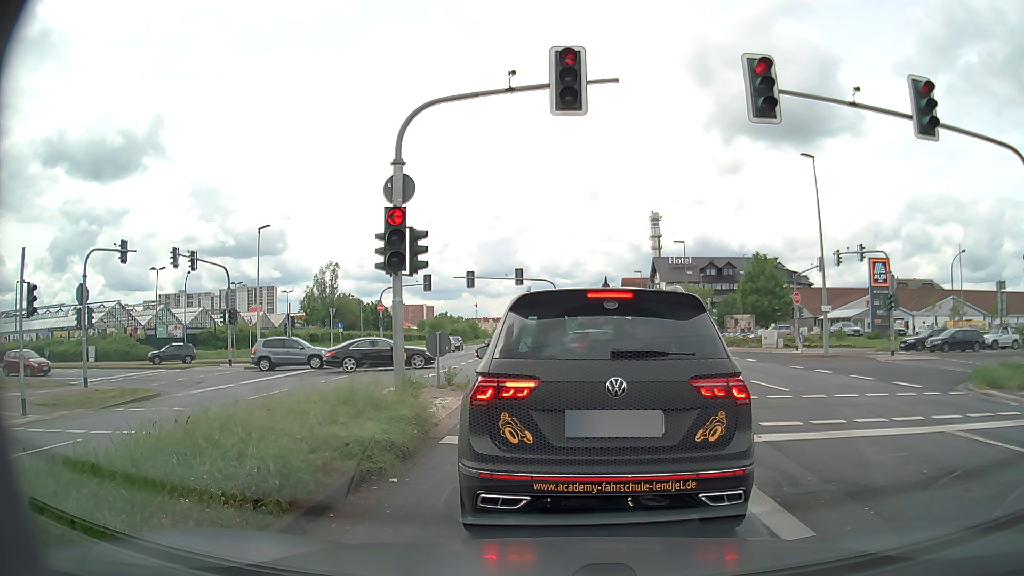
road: primary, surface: asphalt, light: Day
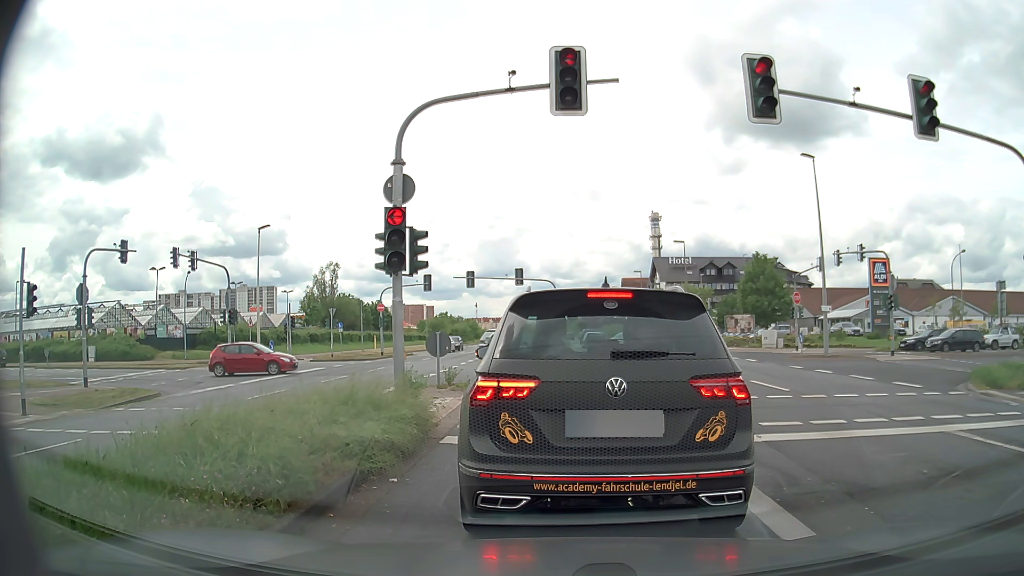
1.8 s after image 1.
(0.0, 0.0) m; 0°
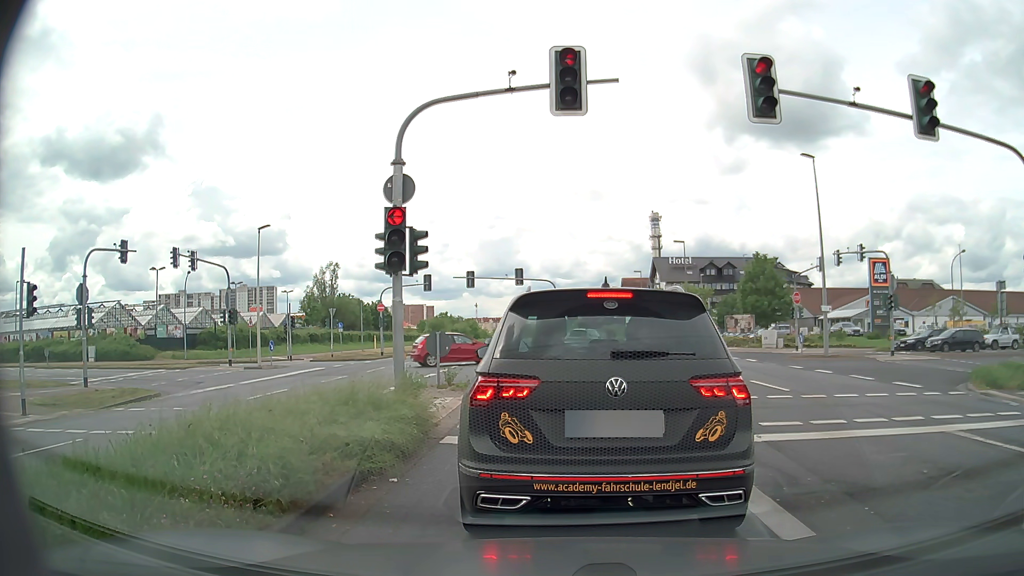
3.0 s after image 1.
(0.0, 0.0) m; 0°
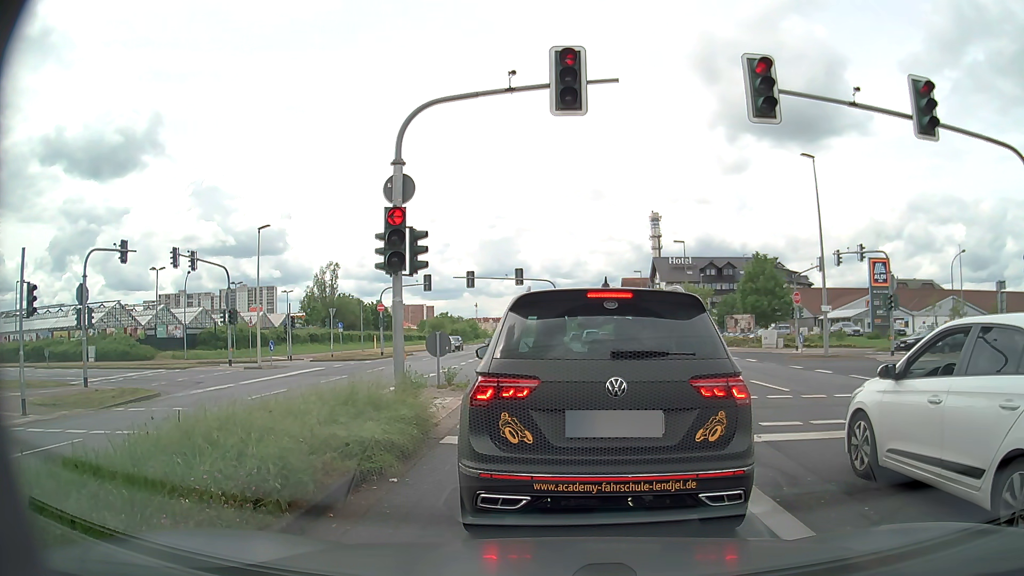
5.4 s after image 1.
(0.0, 0.0) m; 0°
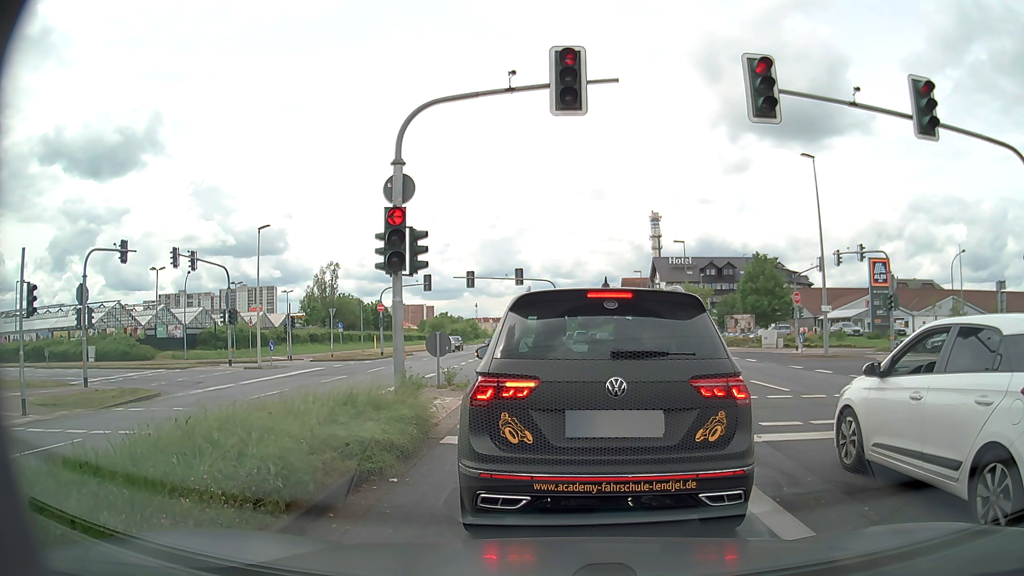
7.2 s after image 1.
(0.0, 0.0) m; 0°
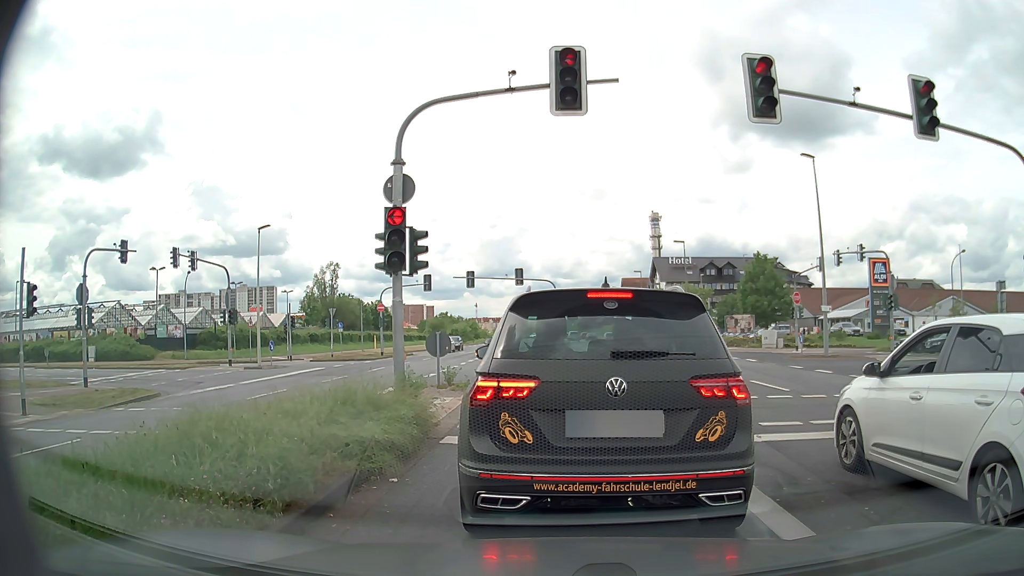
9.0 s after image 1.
(0.0, 0.0) m; 0°
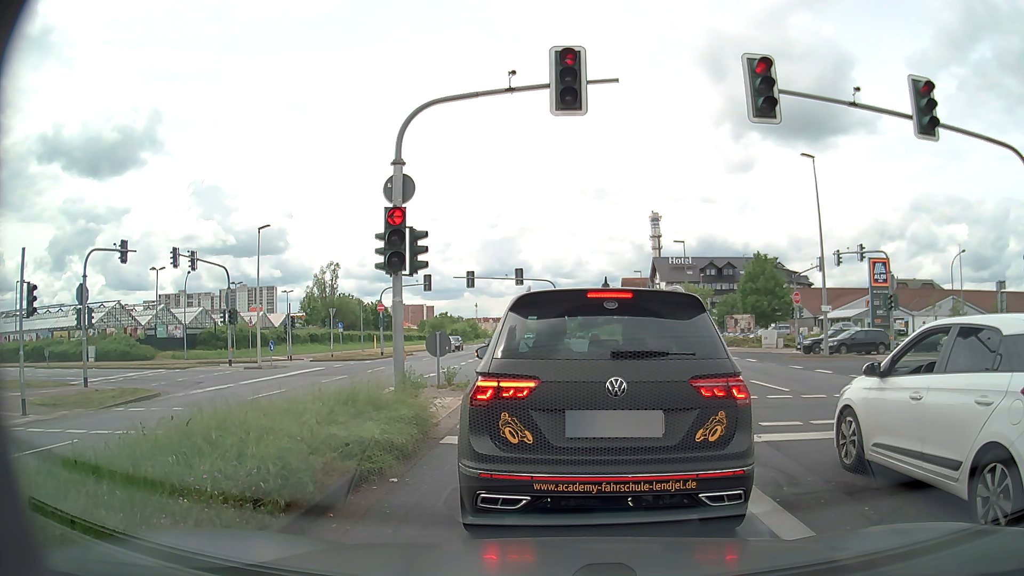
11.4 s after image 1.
(0.0, 0.0) m; 0°
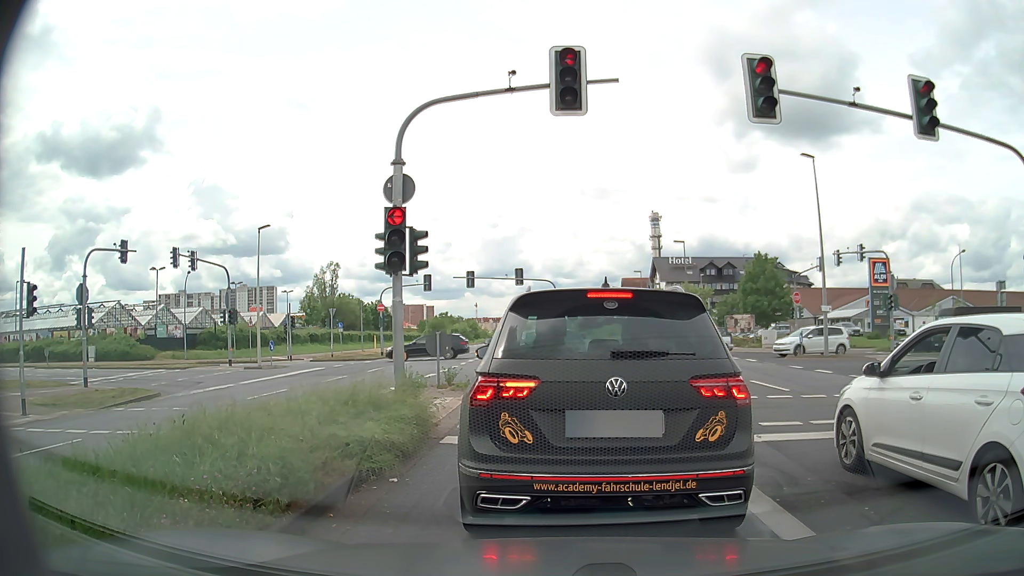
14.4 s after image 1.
(0.0, 0.0) m; 0°
(0, +10) (0, +20) (-3, +30) (-8, +38) (-17, +42) (-27, +42) (-37, +42) (-47, +41) (-57, +40) (-67, +39) m
